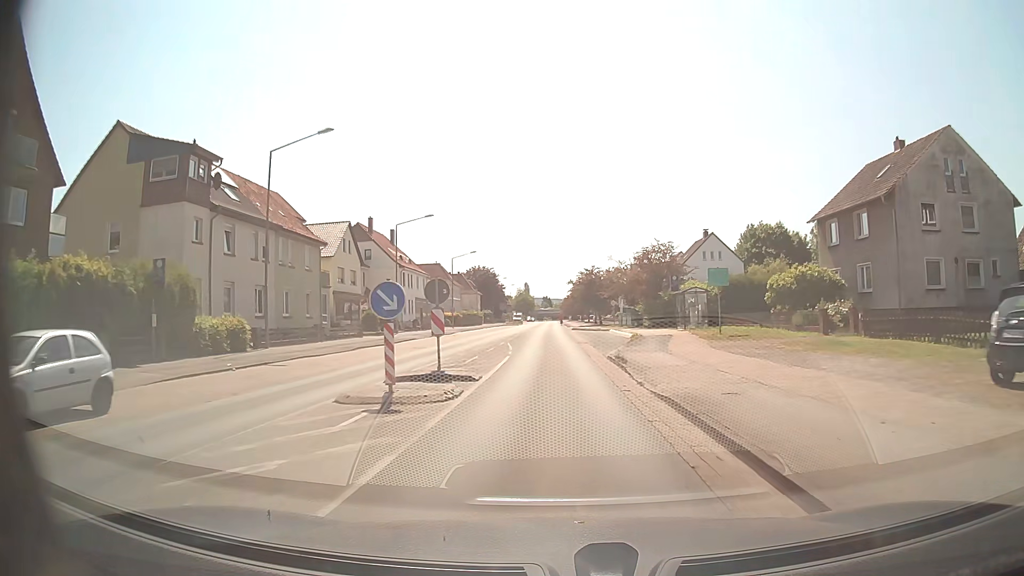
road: secondary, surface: asphalt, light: Day
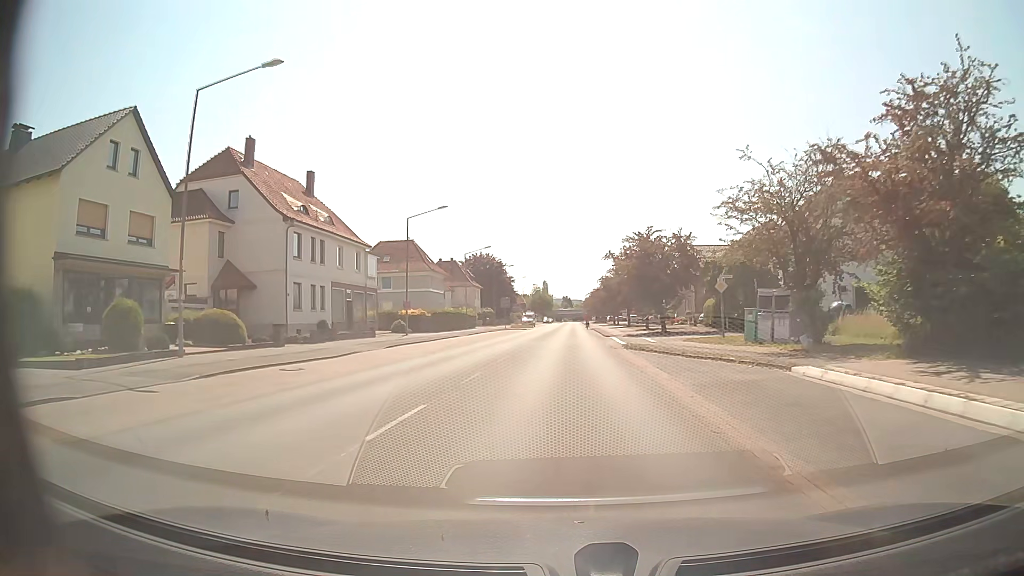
(-0.5, +38.1) m; -2°
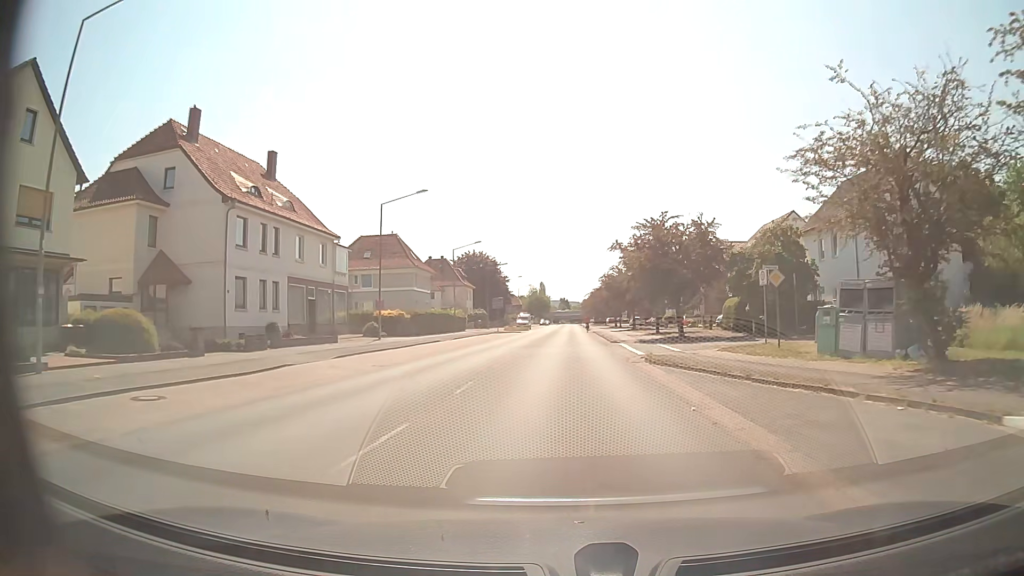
(0.0, +7.7) m; 0°
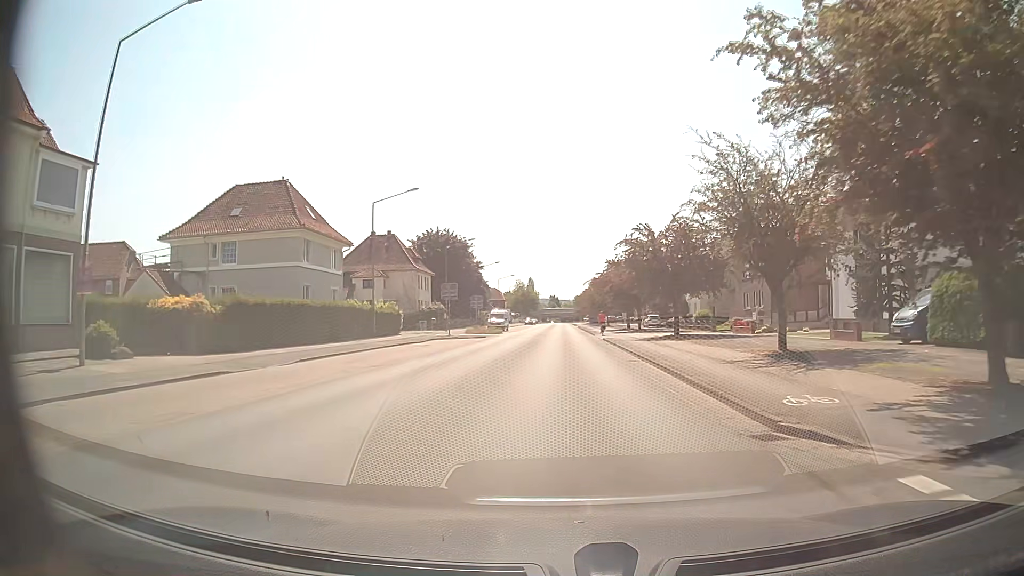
(+0.4, +30.9) m; +1°
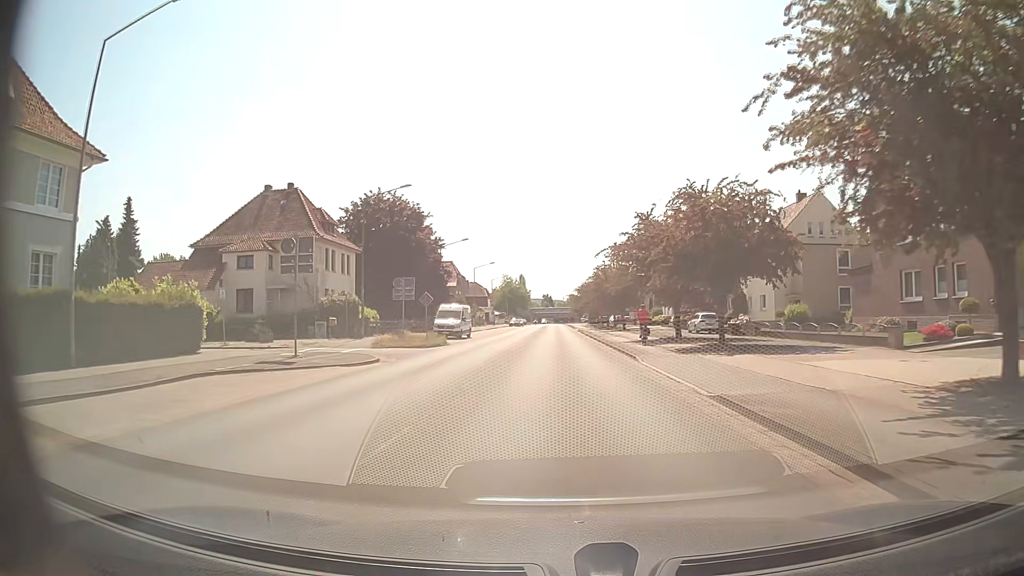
(+0.1, +31.6) m; +1°
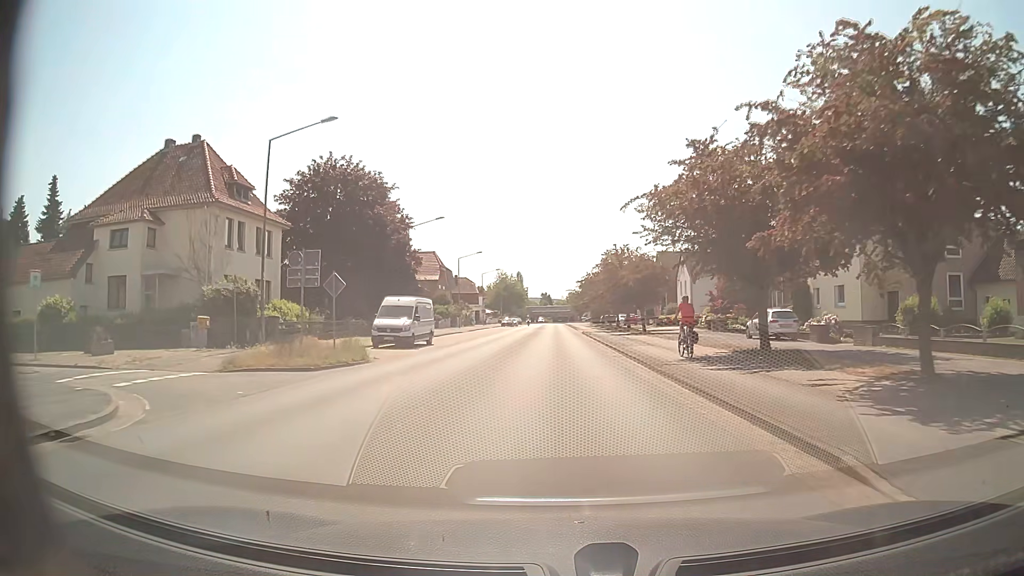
(0.0, +16.2) m; 0°
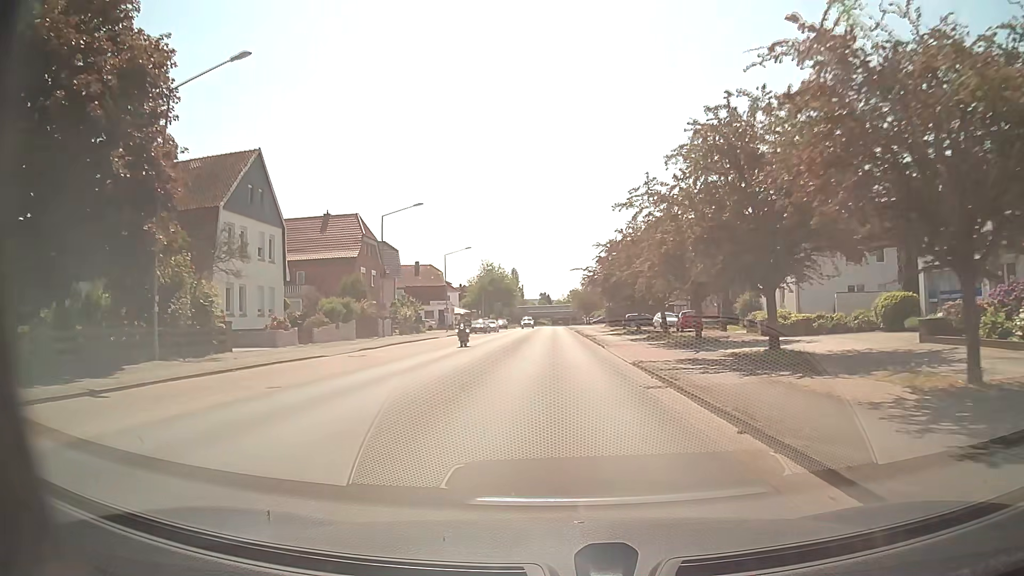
(+0.2, +41.1) m; 0°
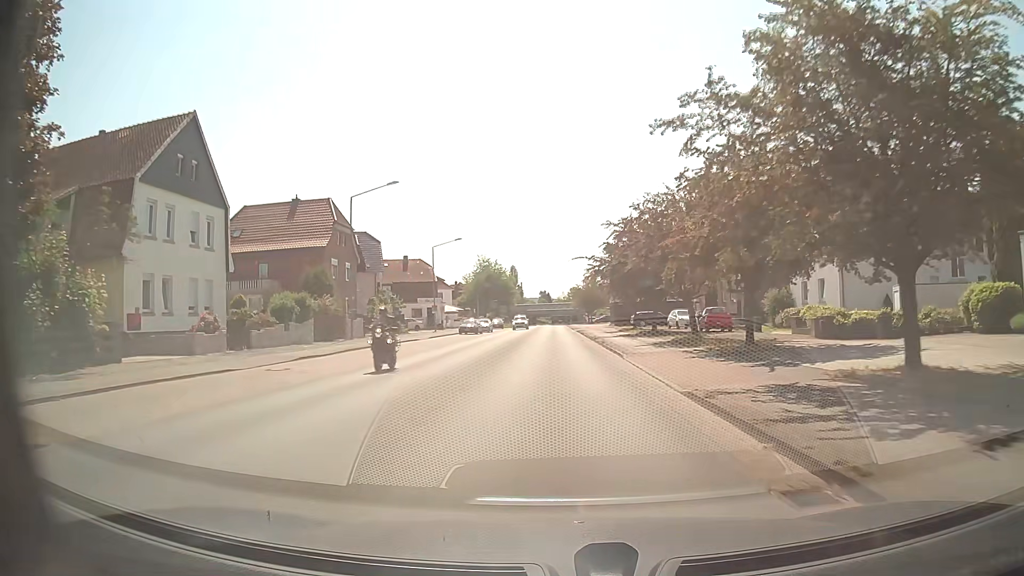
(0.0, +8.3) m; 0°
(0, +10) (0, +20) (0, +30) (0, +40) (0, +50) (0, +60) (0, +70) (0, +80) (-1, +90) (-1, +100) m
